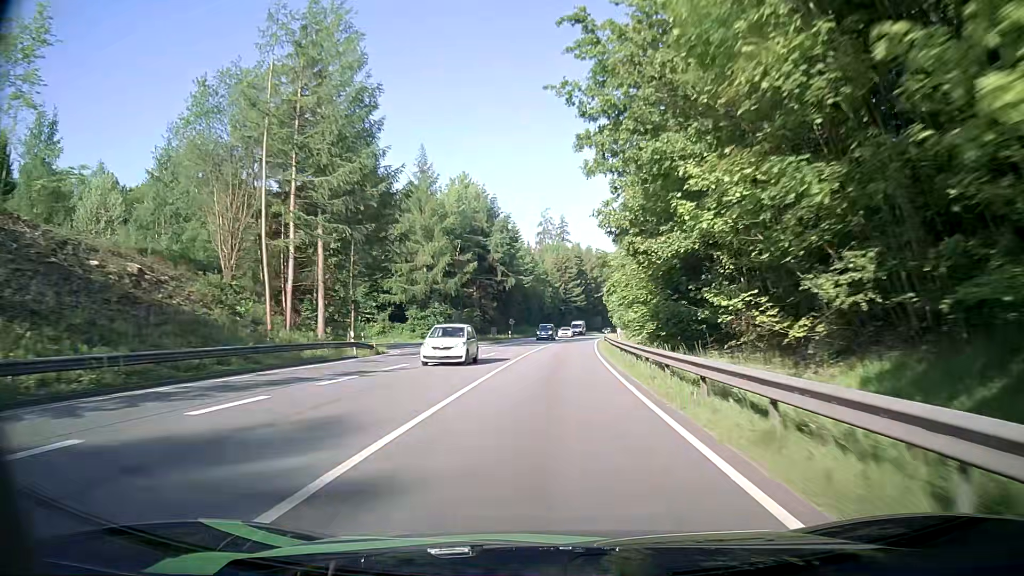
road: primary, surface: asphalt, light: Day
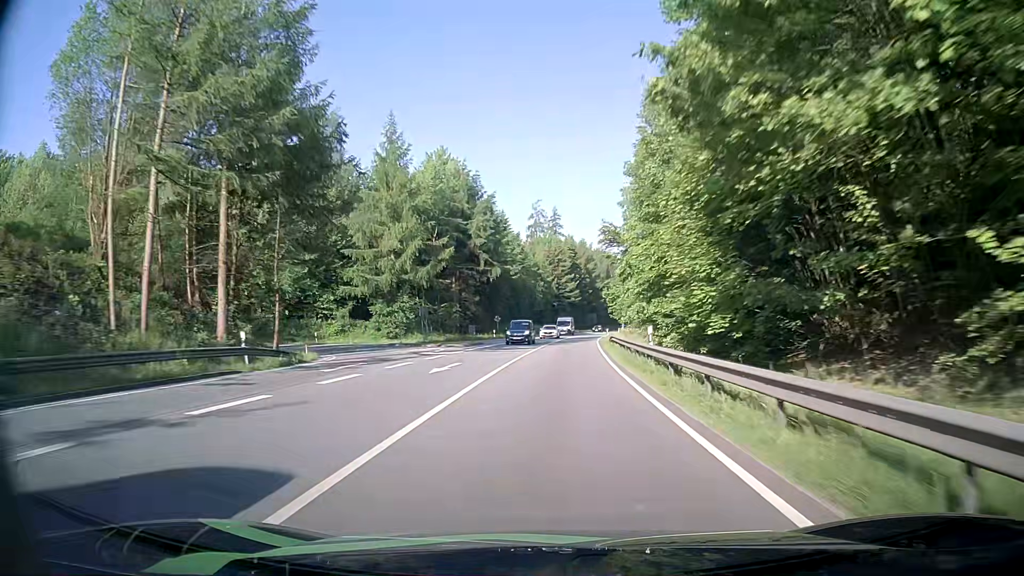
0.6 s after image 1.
(+0.1, +12.2) m; +1°
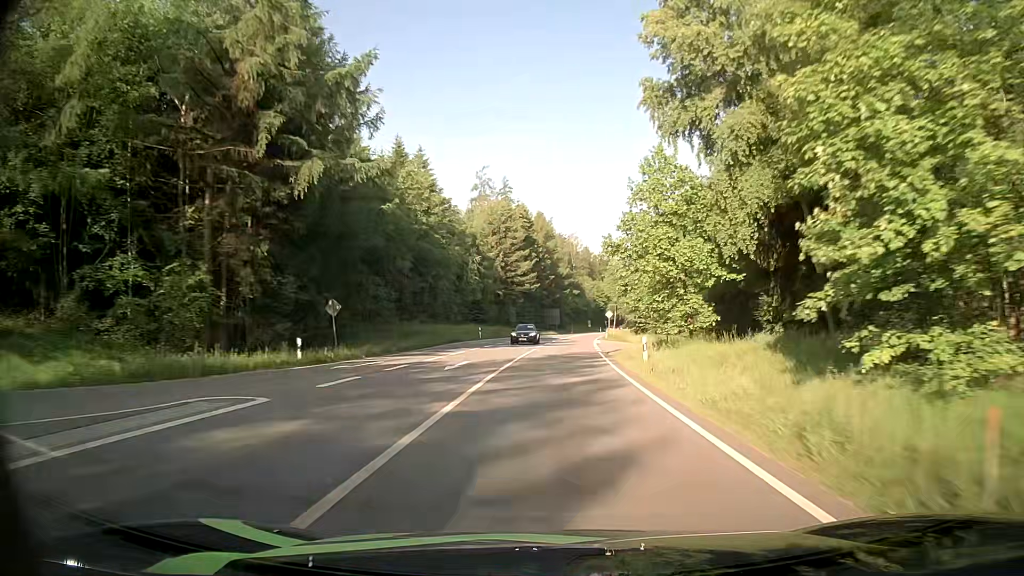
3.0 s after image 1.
(+1.4, +48.7) m; +4°
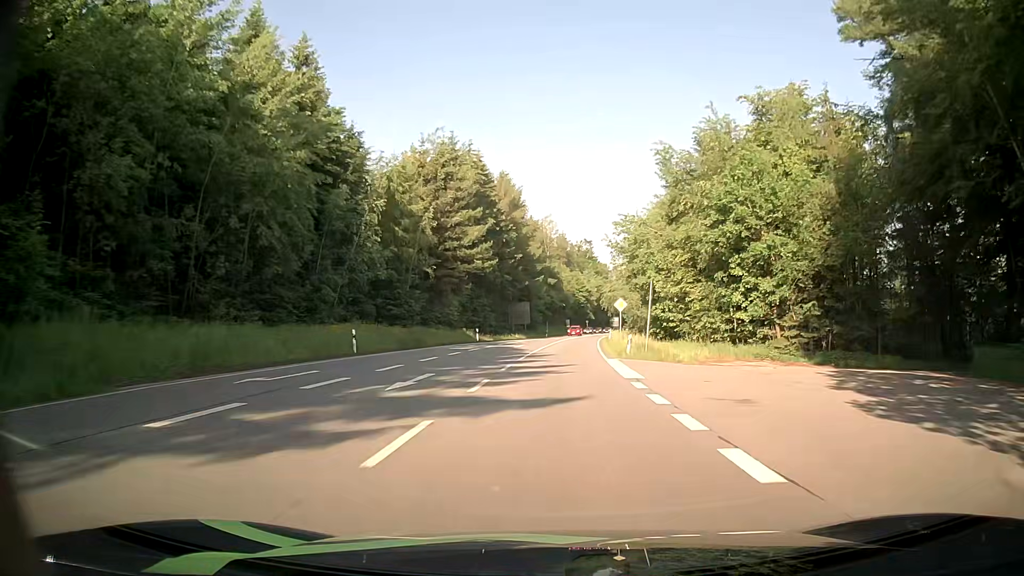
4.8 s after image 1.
(+0.9, +36.7) m; +3°
